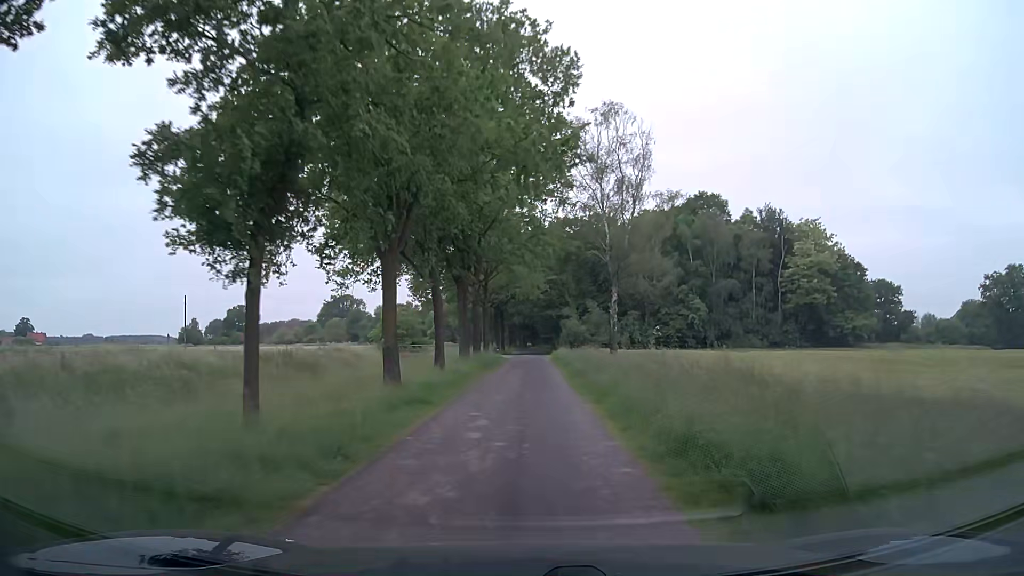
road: unclassified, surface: asphalt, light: Day
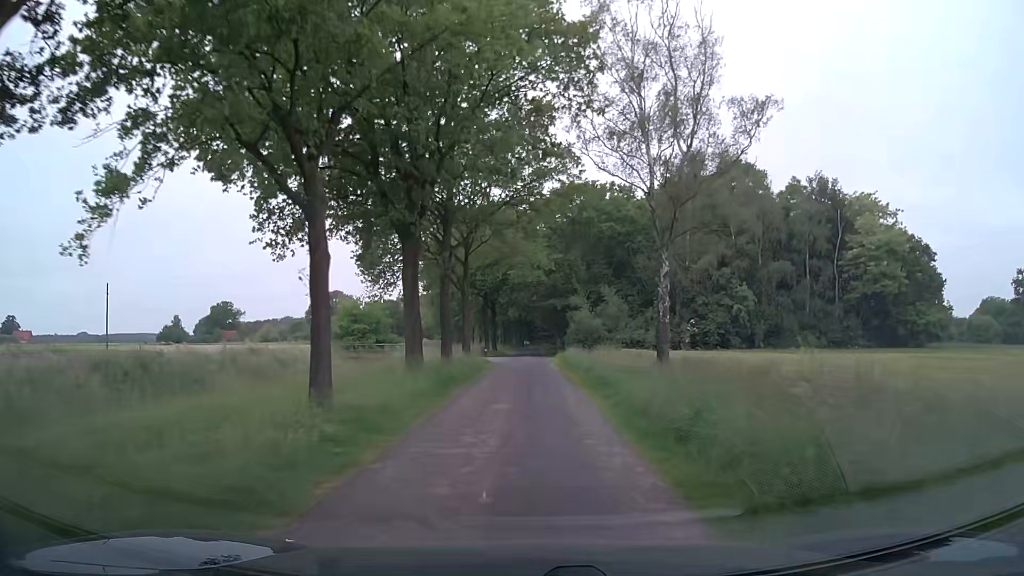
(-0.1, +16.1) m; 0°
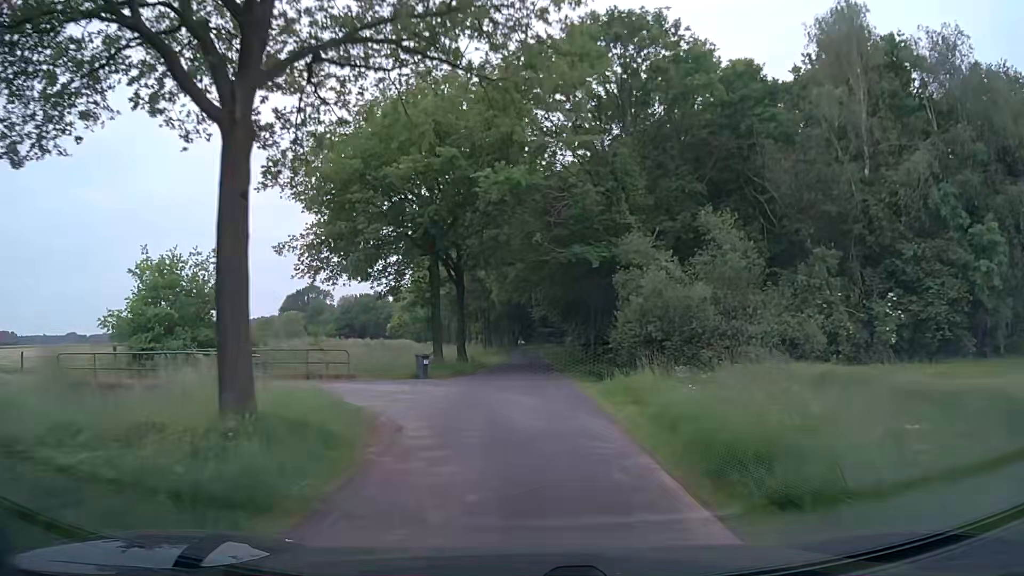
(-0.1, +31.8) m; 0°
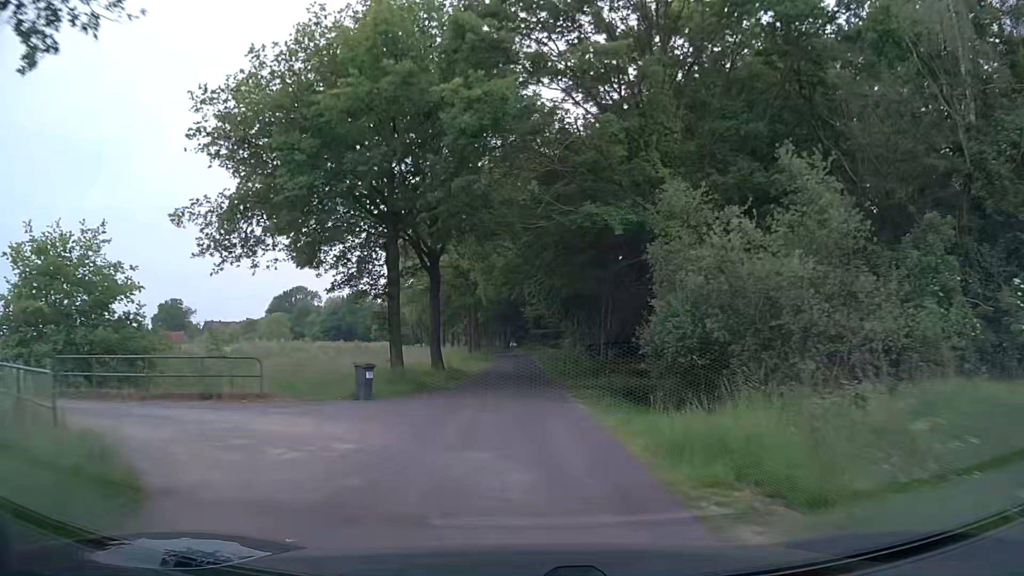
(0.0, +7.9) m; +1°
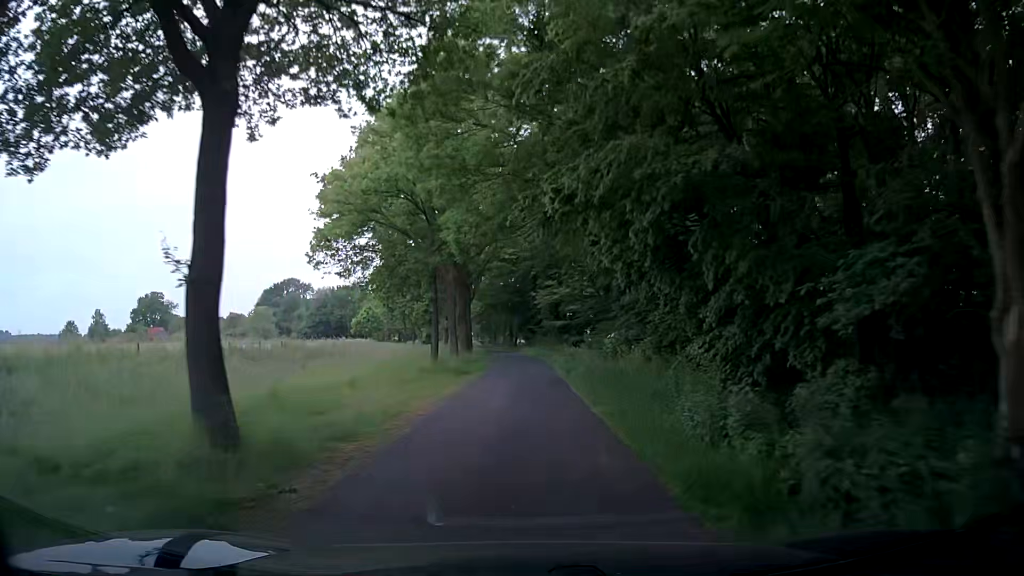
(-0.4, +23.8) m; -2°
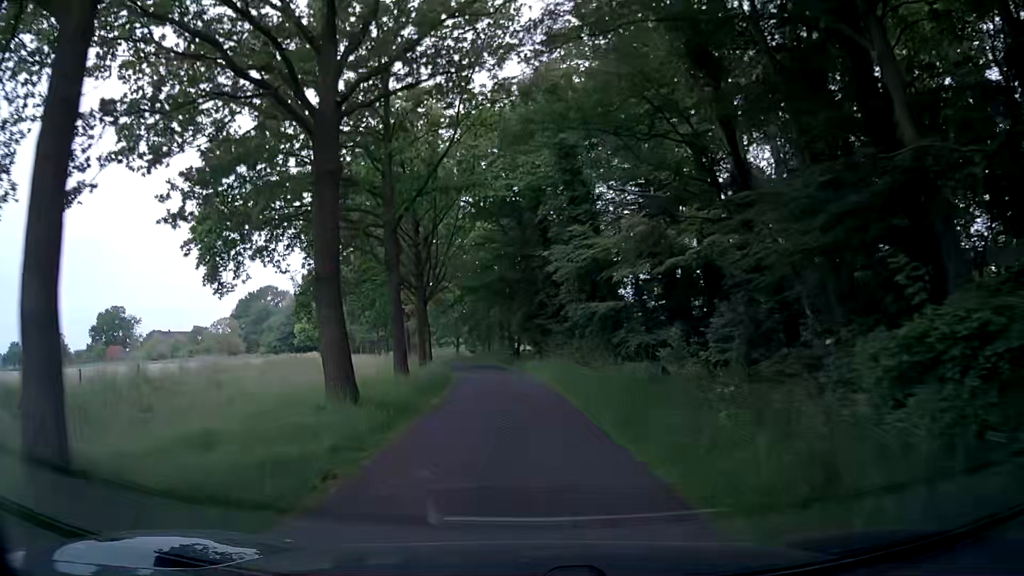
(+0.7, +32.4) m; 0°
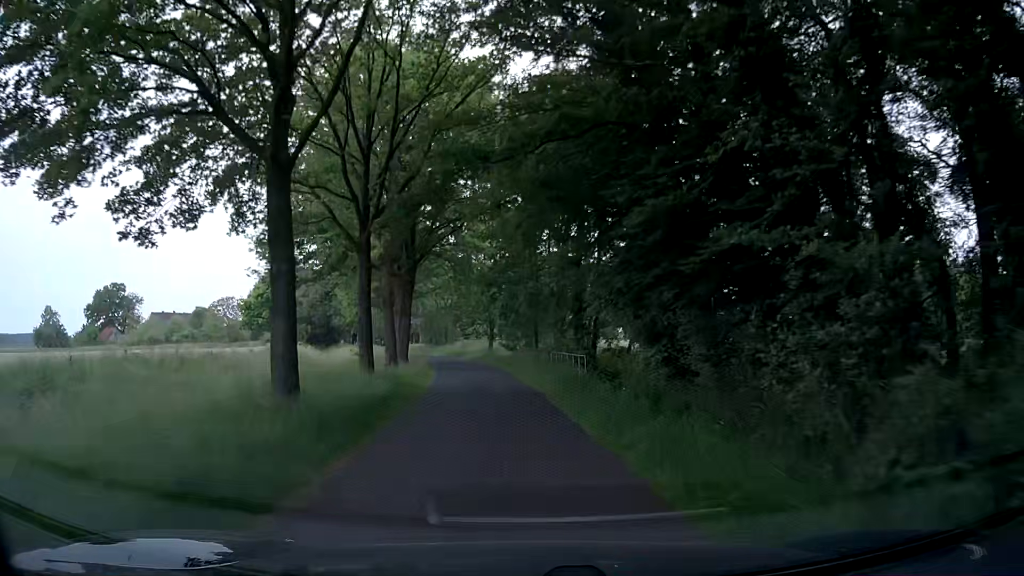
(-0.7, +31.5) m; -3°
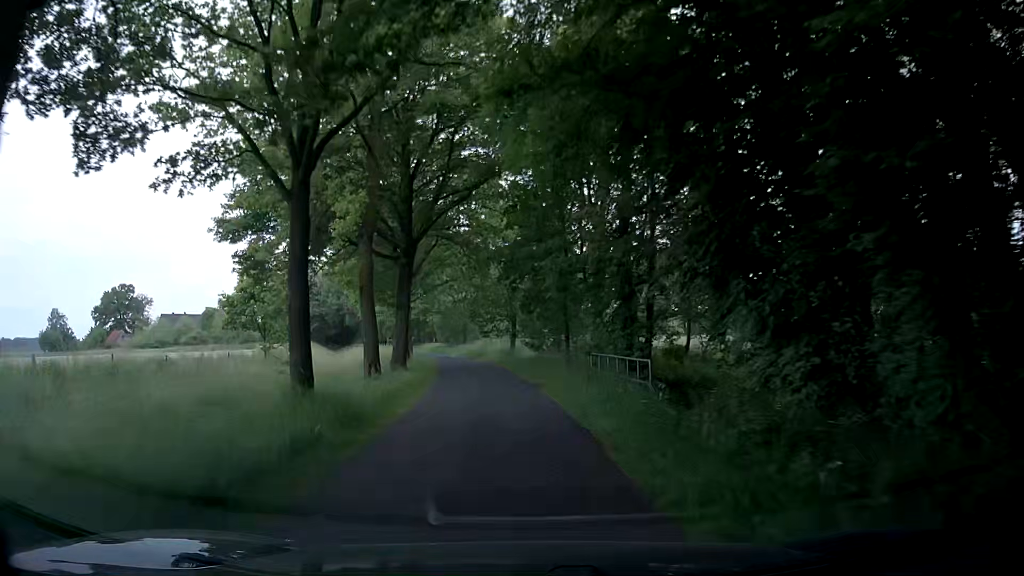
(-0.2, +7.9) m; -2°
(0, +10) (-1, +20) (-2, +30) (-3, +40) (-5, +50) (-7, +59) (-10, +69) (-12, +79) (-15, +89) (-17, +98) m
